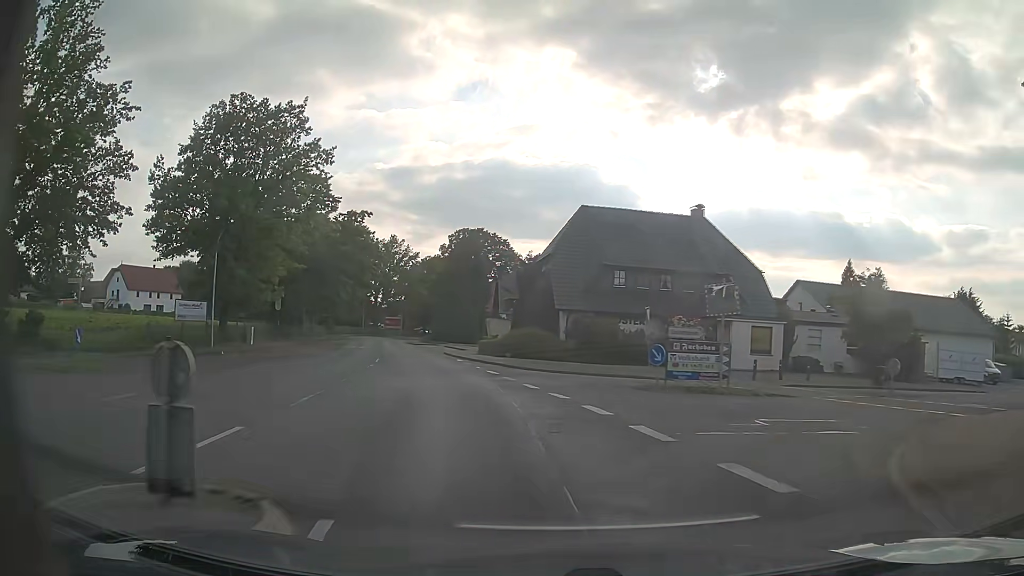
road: primary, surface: asphalt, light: Day
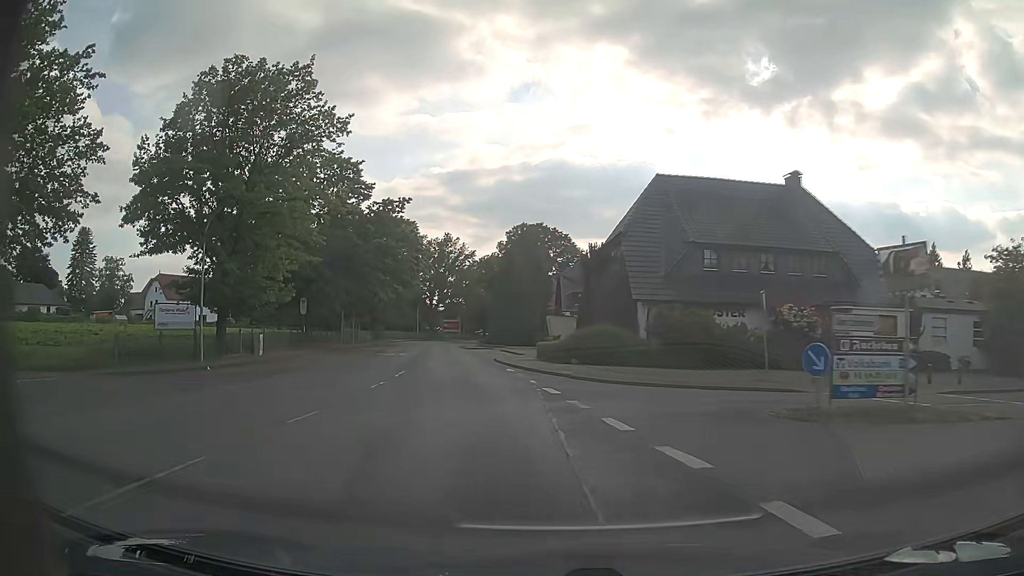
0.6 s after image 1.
(-0.3, +8.0) m; -5°
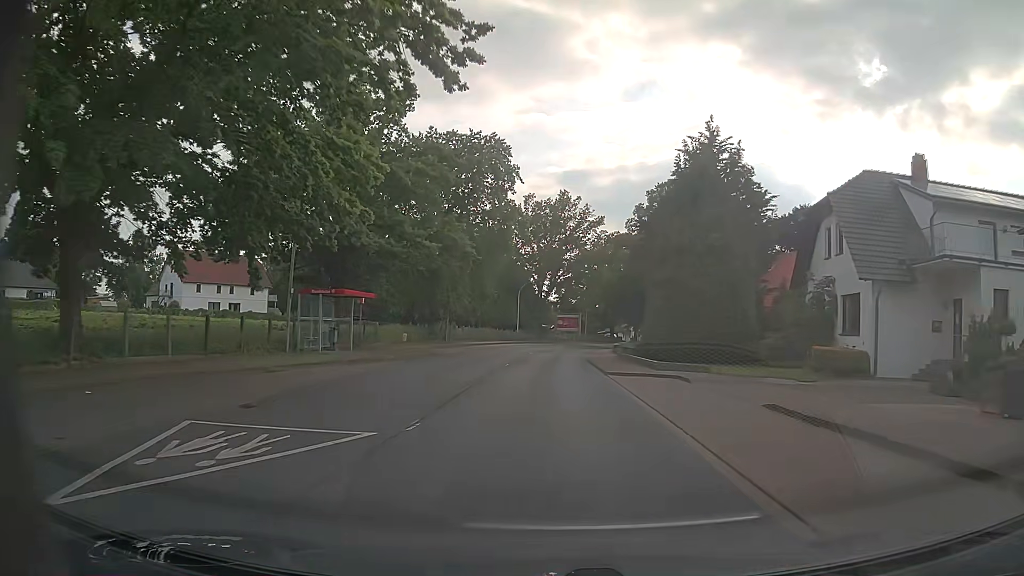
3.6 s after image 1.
(-5.6, +39.4) m; -11°
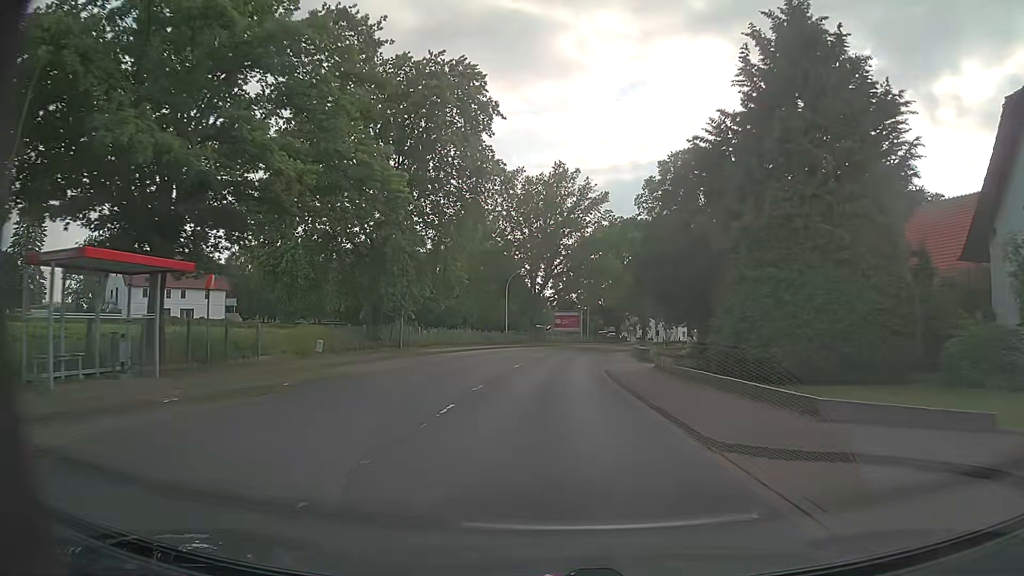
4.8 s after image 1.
(+0.2, +16.0) m; 0°
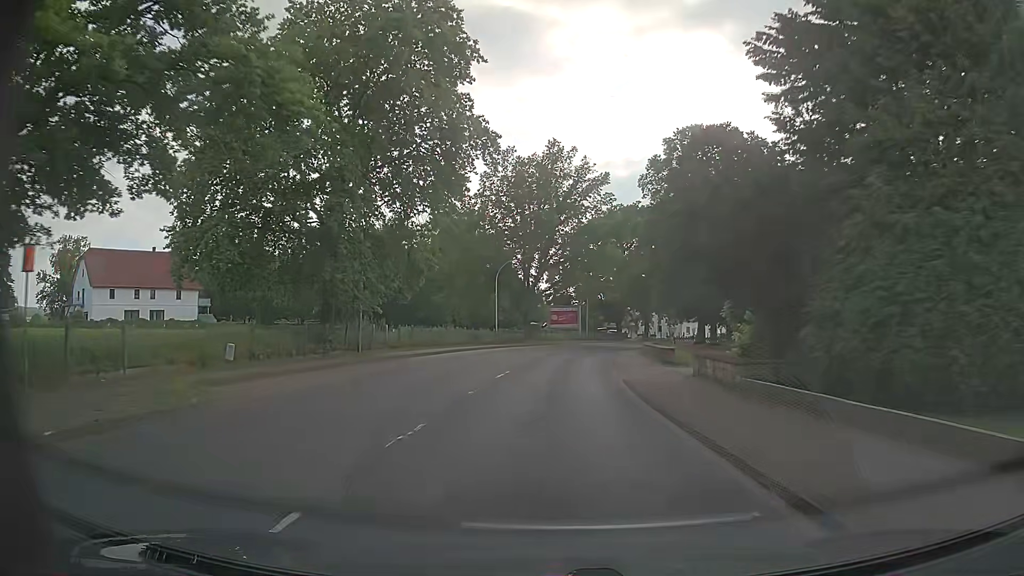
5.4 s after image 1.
(+0.1, +8.0) m; 0°
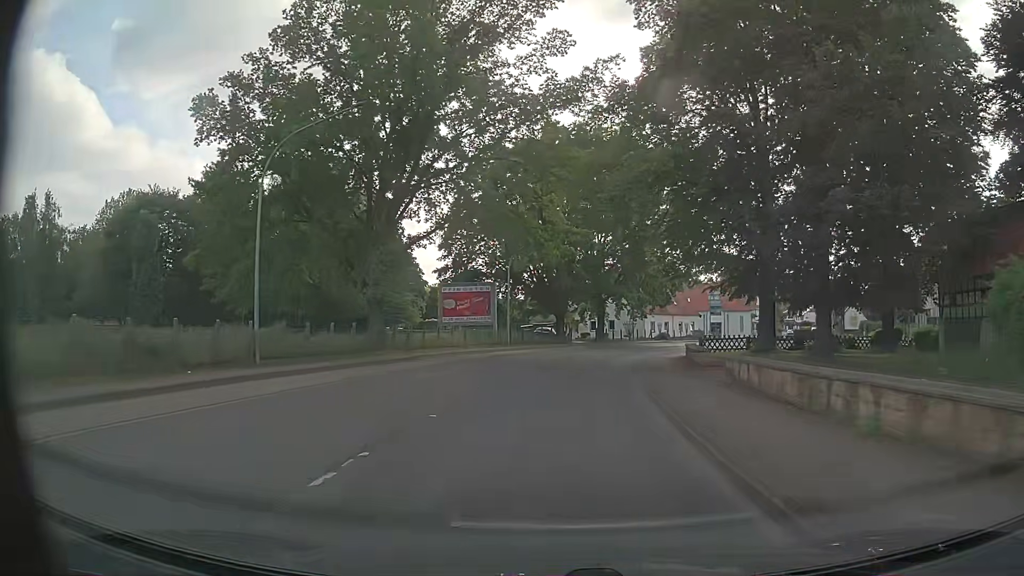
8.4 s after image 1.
(+1.8, +39.8) m; +7°
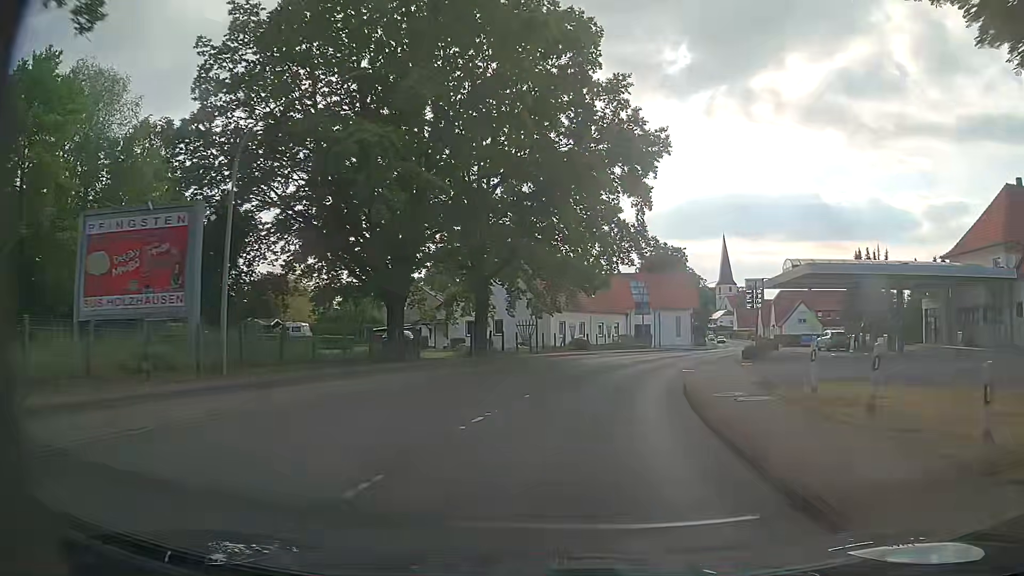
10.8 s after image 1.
(+2.2, +31.7) m; +9°
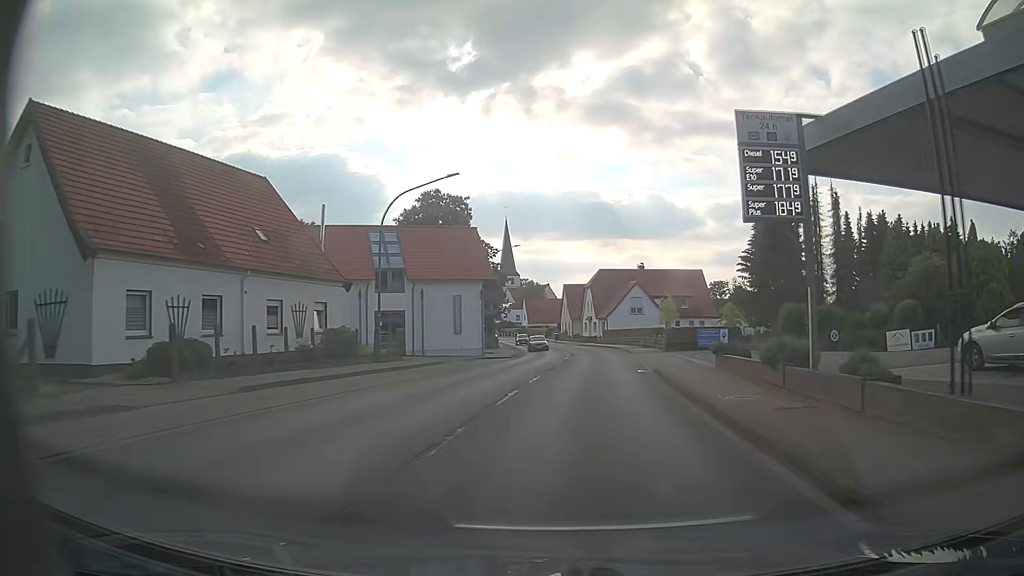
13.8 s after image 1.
(+7.2, +38.7) m; +19°
(0, +10) (+1, +20) (+2, +30) (+3, +40) (+4, +50) (+4, +60) (+4, +70) (+3, +80) (+2, +90) (+2, +100) m
